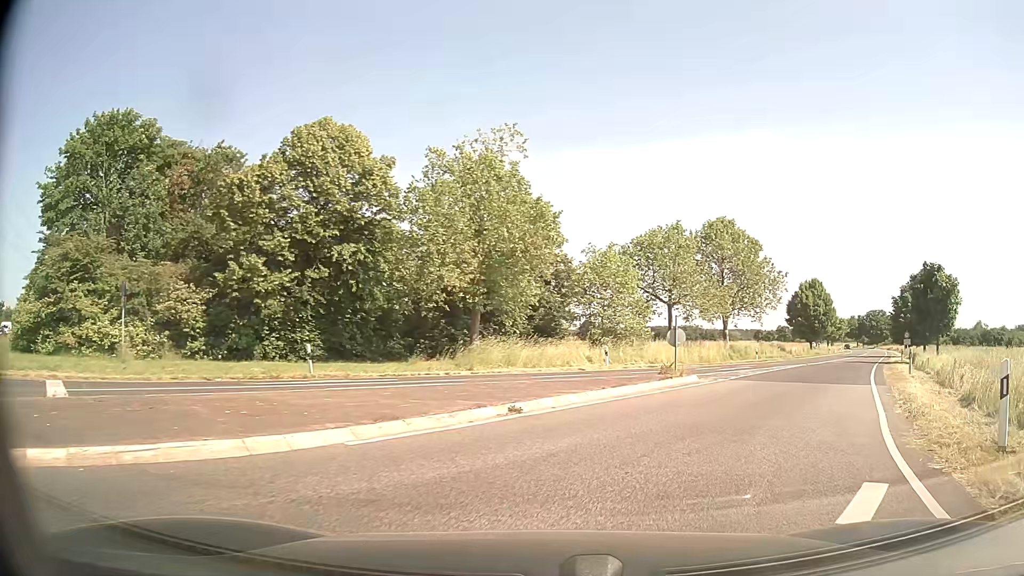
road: secondary_link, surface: asphalt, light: Day
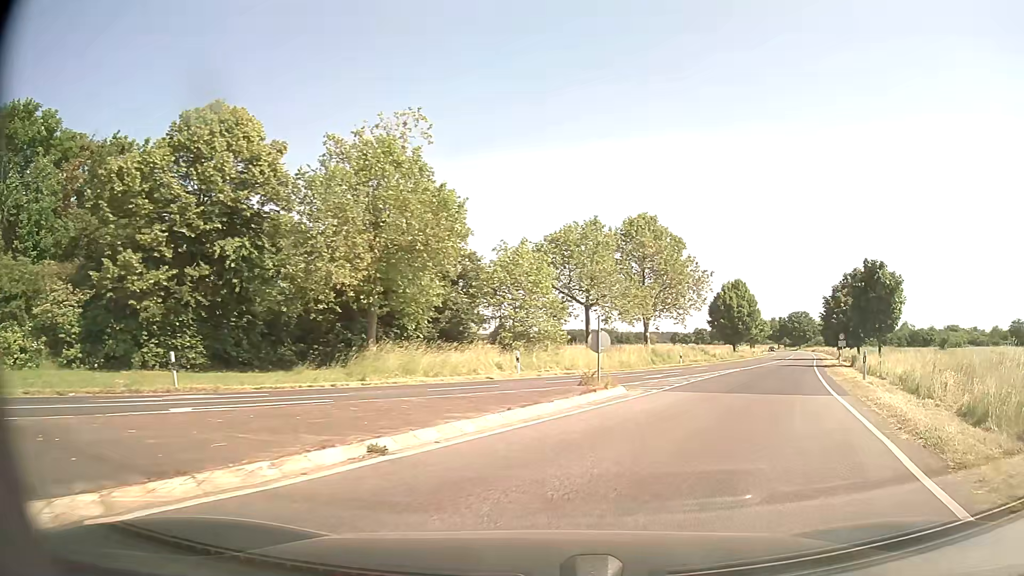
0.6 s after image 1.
(+0.3, +3.5) m; +8°
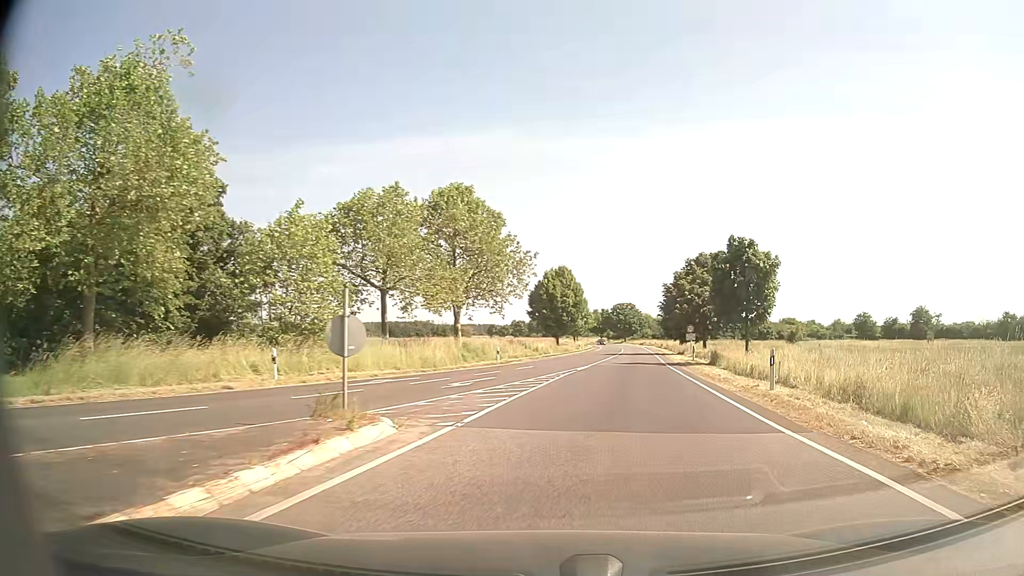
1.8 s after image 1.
(+1.2, +8.6) m; +15°
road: secondary
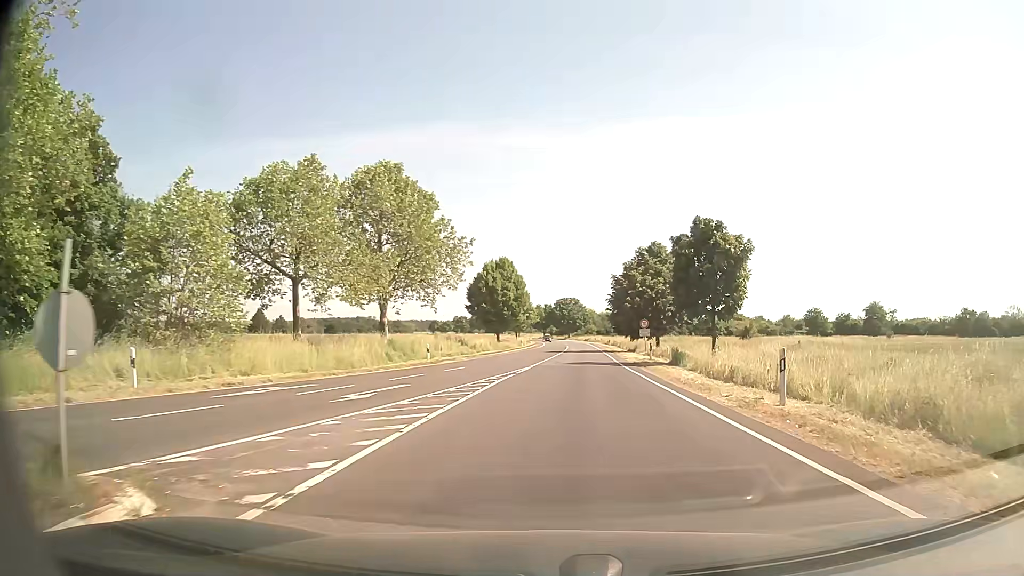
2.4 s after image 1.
(+0.3, +5.3) m; +5°
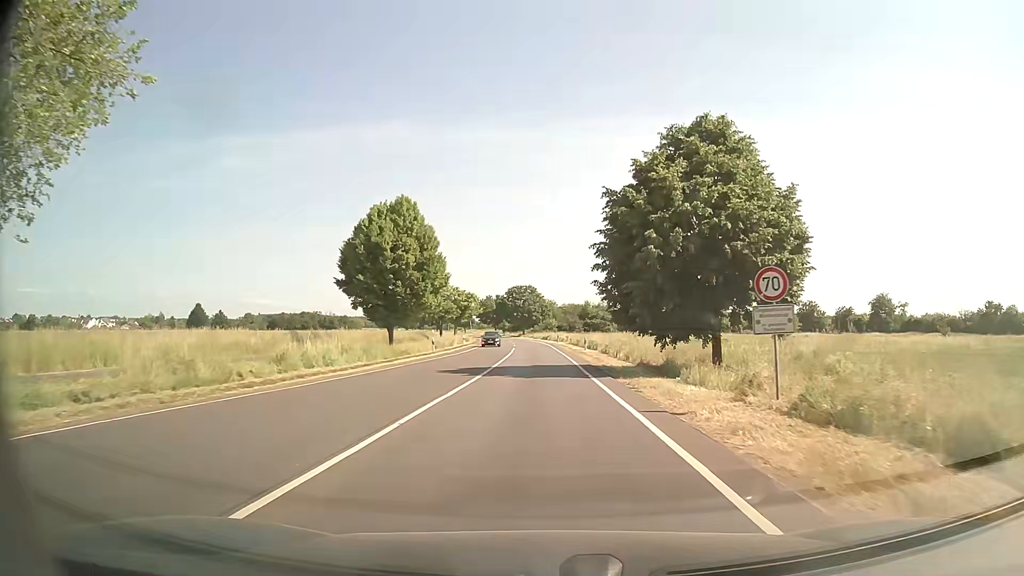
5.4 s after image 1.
(+2.5, +34.9) m; +4°
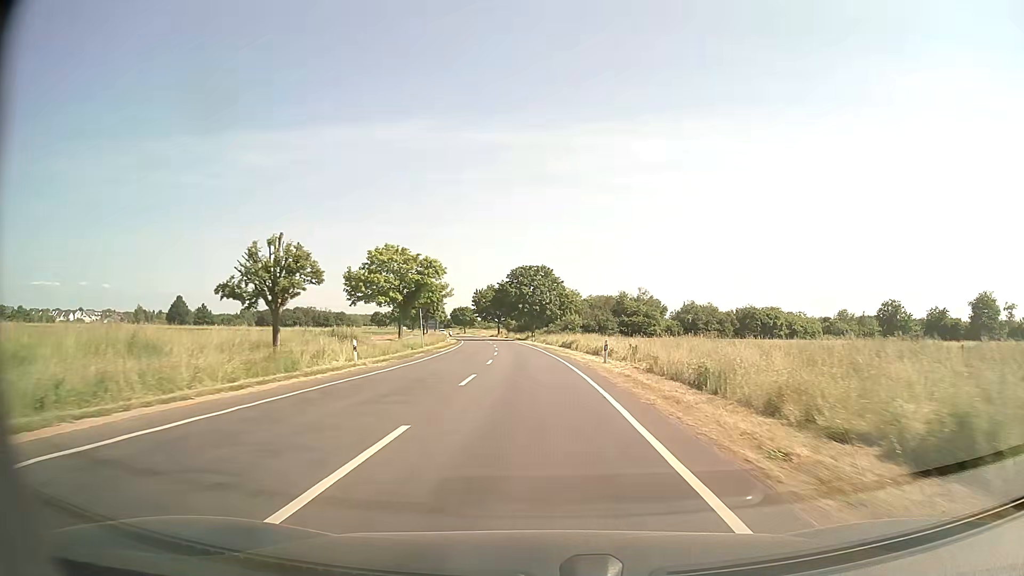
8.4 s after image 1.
(-0.3, +47.1) m; -1°
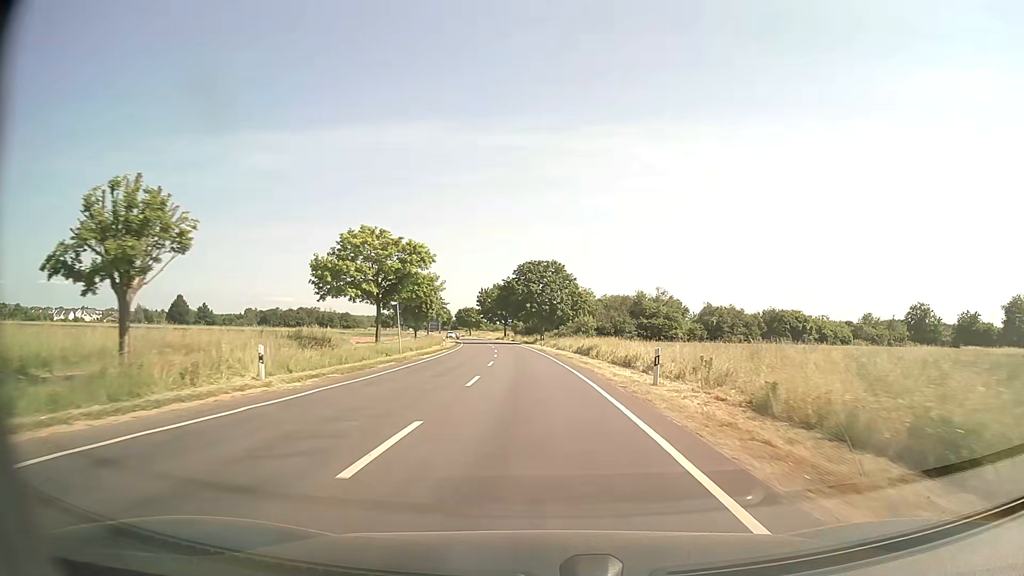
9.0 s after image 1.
(-0.1, +10.6) m; -1°
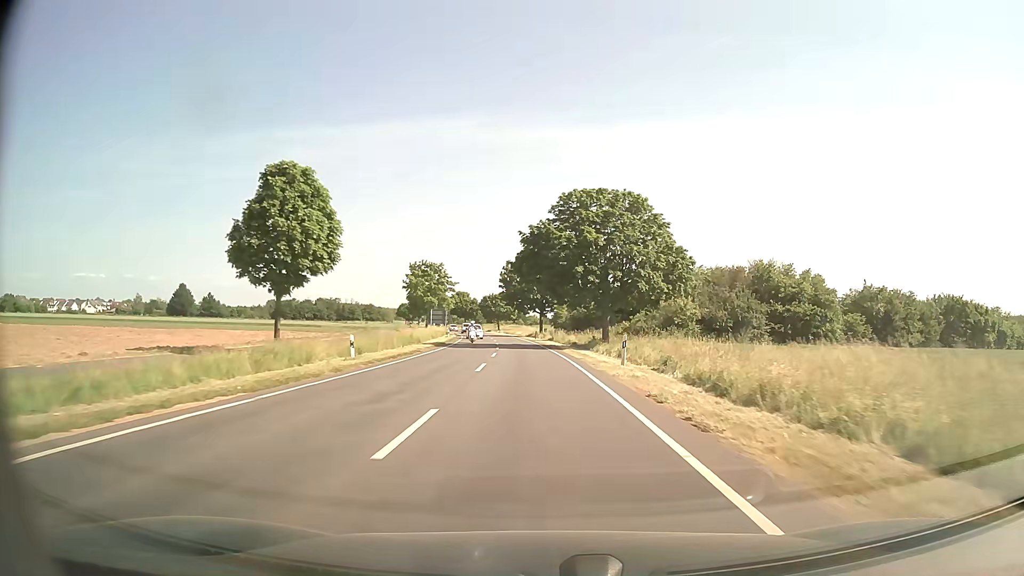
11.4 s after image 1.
(-1.2, +44.0) m; -4°
(0, +10) (0, +20) (0, +30) (-1, +40) (-1, +50) (-2, +60) (-3, +70) (-4, +80) (-5, +90) (-6, +100) m
